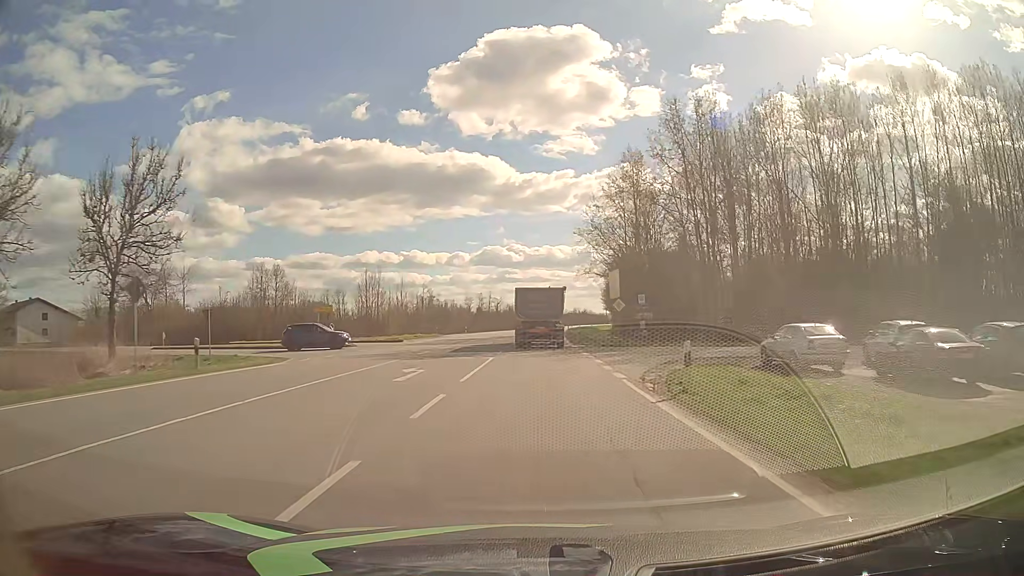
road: primary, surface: asphalt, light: Day
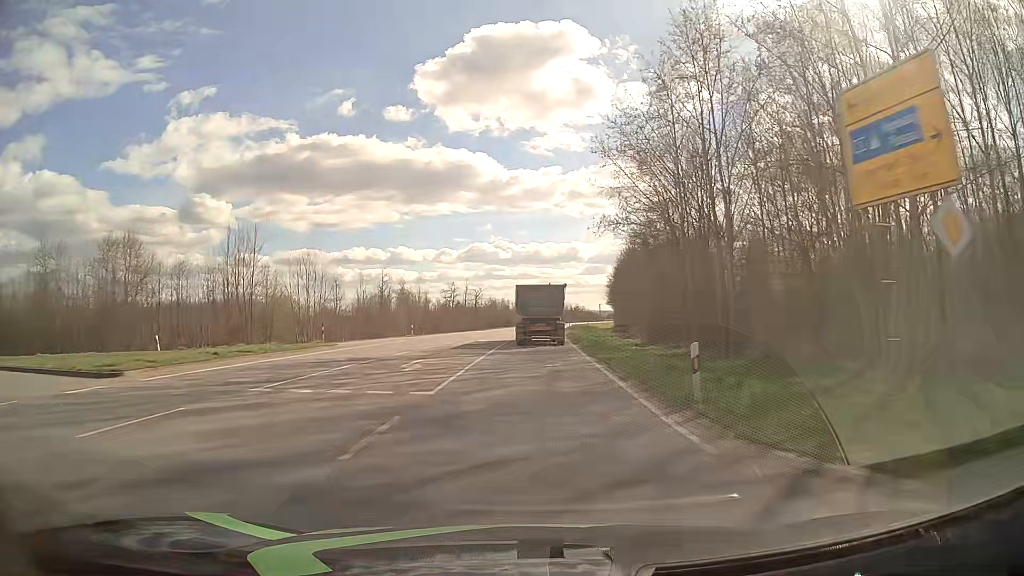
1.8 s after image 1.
(+0.3, +34.6) m; +1°
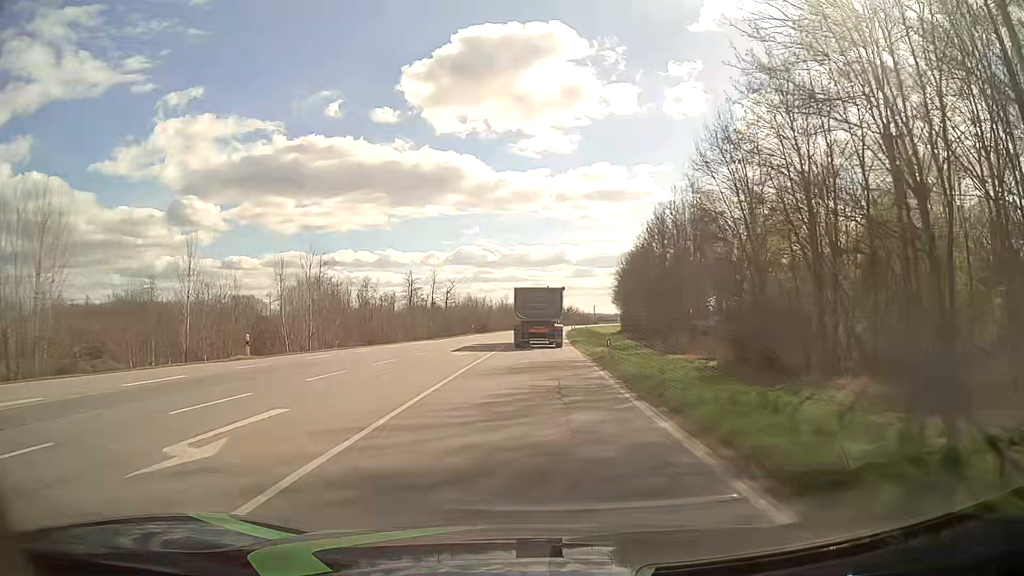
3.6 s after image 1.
(+0.3, +34.7) m; +1°
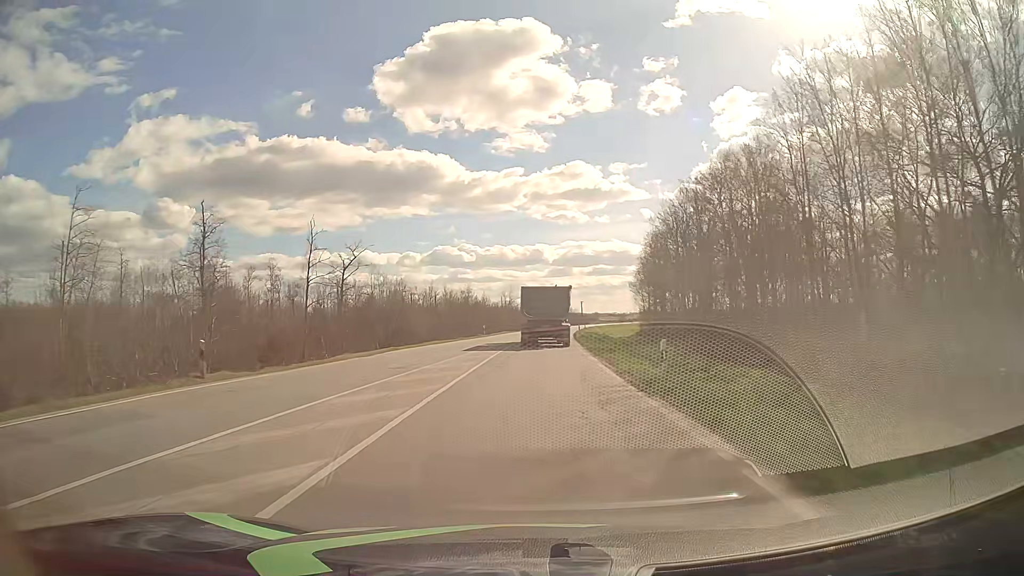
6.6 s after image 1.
(+1.0, +58.1) m; +2°
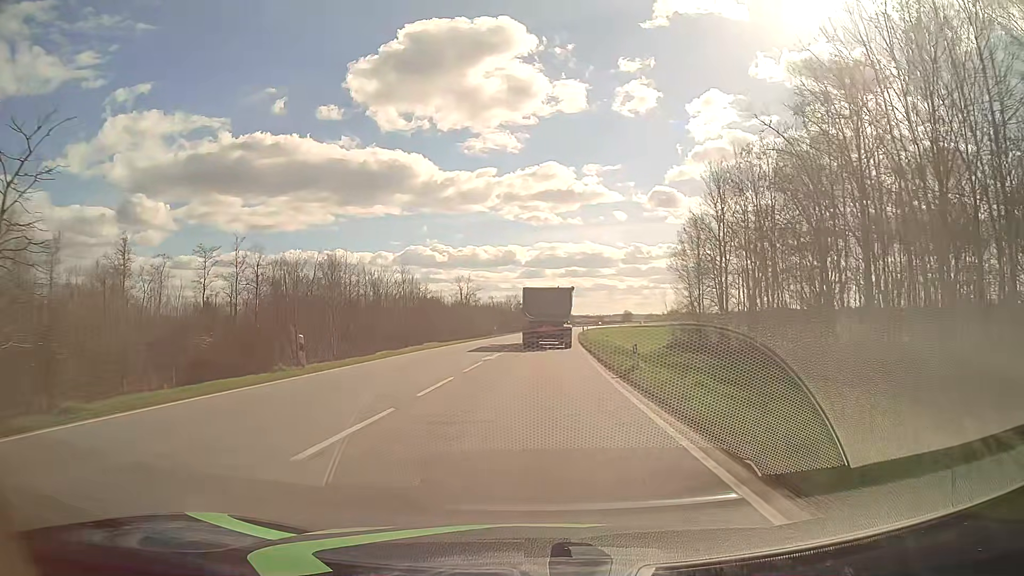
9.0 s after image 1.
(+0.8, +46.6) m; +2°
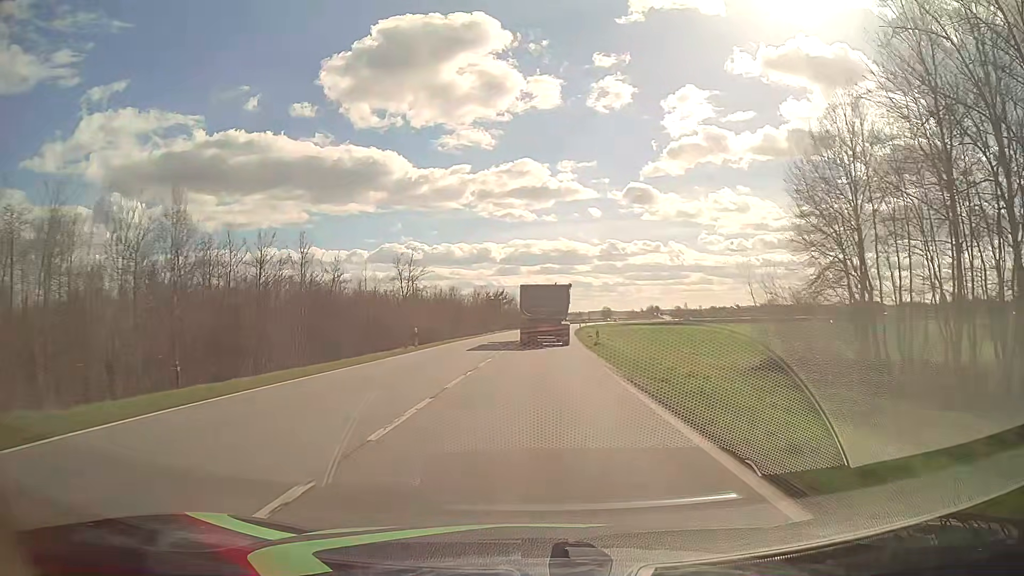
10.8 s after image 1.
(+0.7, +34.9) m; +2°
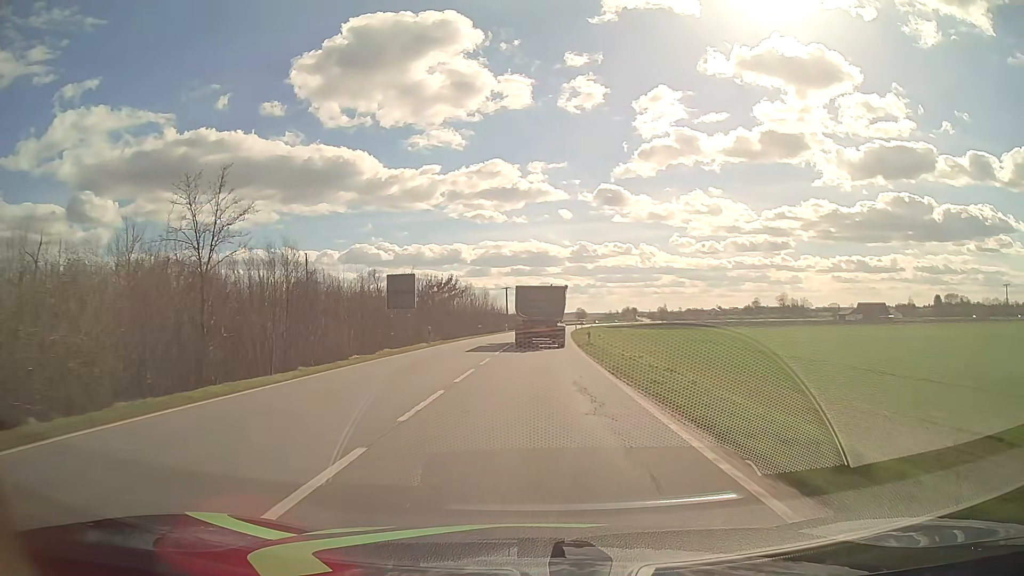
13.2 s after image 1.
(+1.2, +46.5) m; +3°
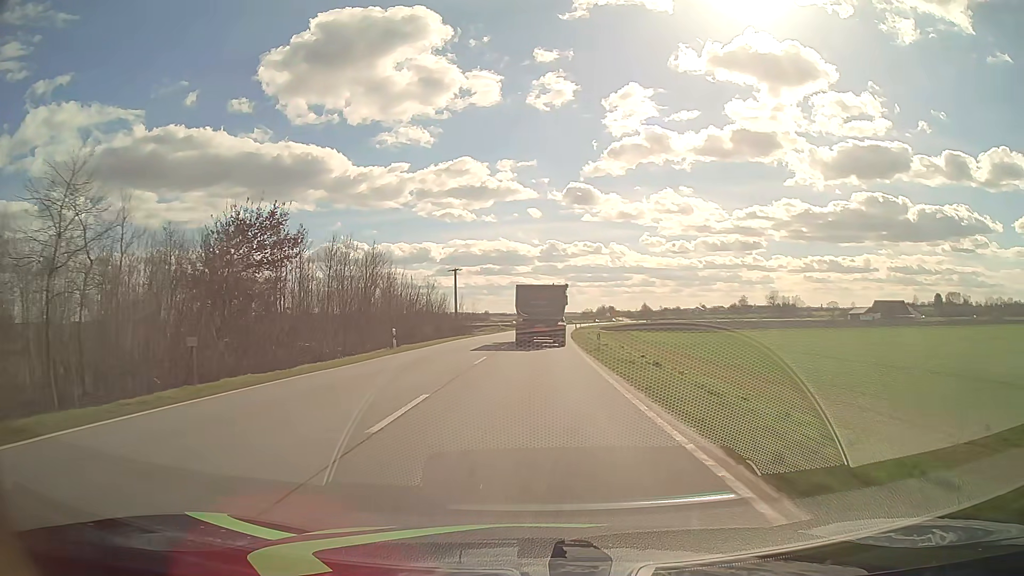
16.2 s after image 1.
(+1.4, +57.4) m; +3°
(0, +10) (0, +20) (0, +30) (+1, +40) (+1, +50) (+1, +60) (+2, +70) (+2, +80) (+3, +90) (+4, +100) m
